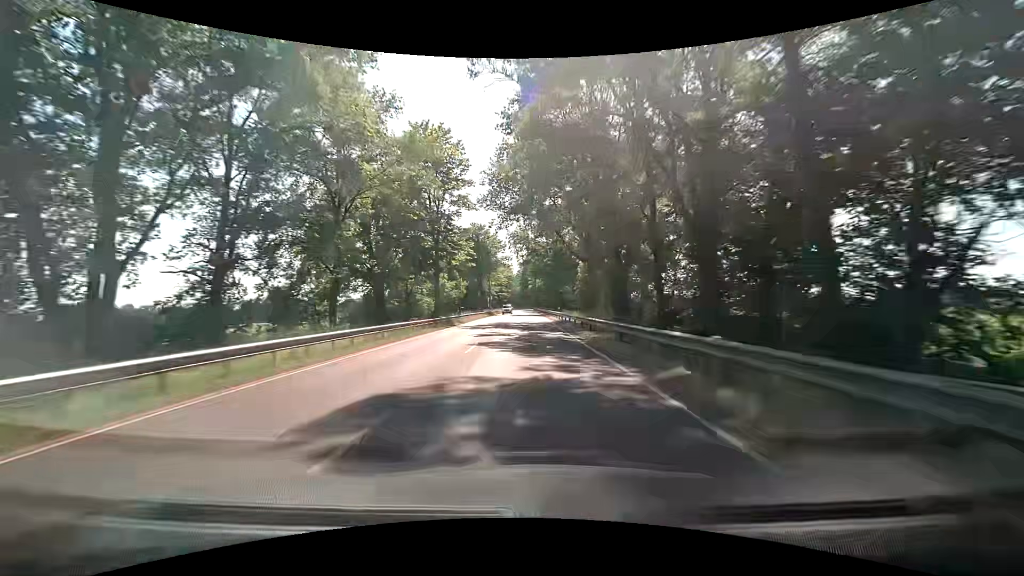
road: primary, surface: asphalt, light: Day
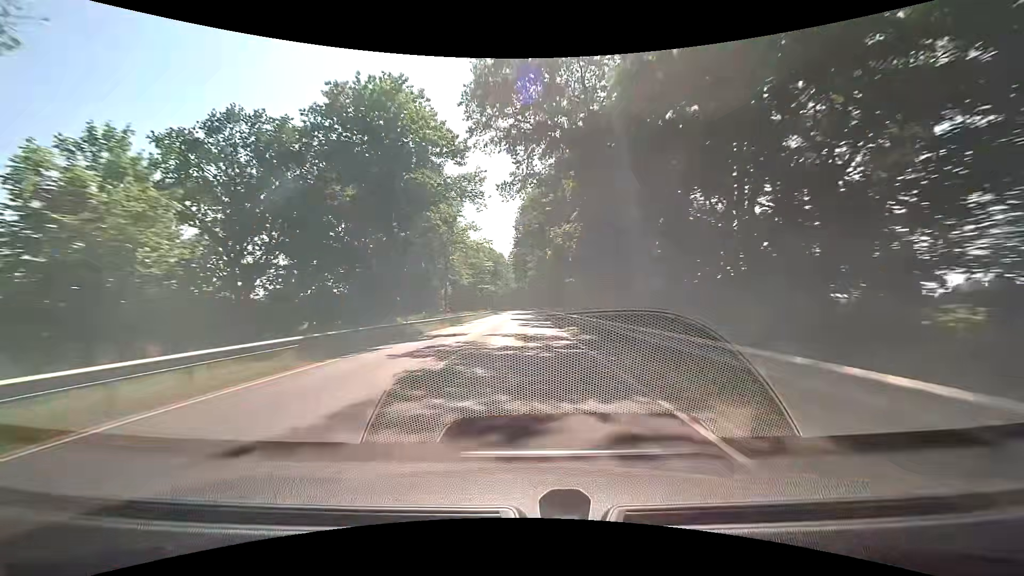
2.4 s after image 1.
(+0.1, +63.2) m; 0°
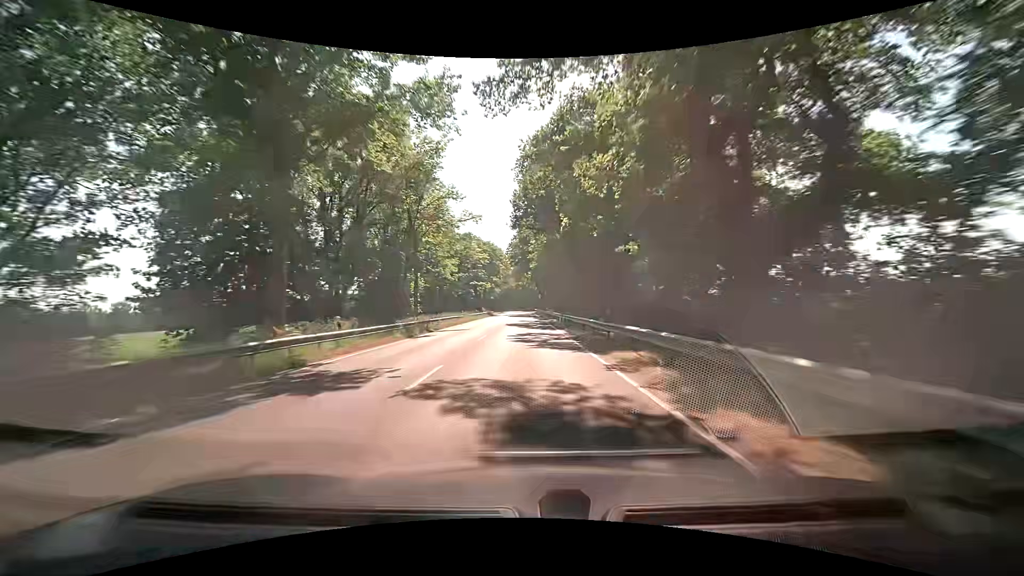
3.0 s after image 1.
(-0.1, +15.8) m; 0°
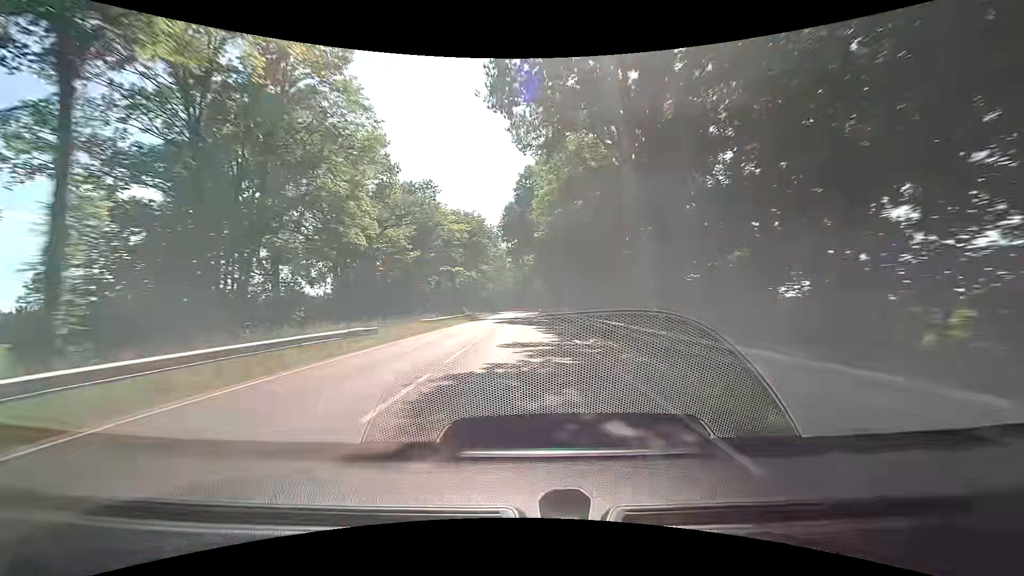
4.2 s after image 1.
(+0.1, +31.6) m; 0°
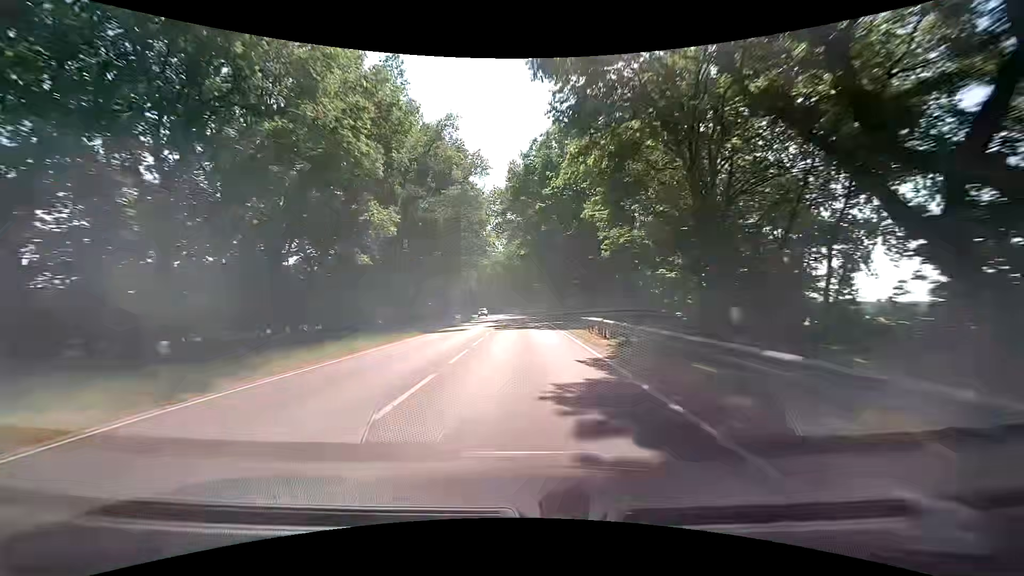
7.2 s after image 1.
(-0.3, +79.0) m; 0°
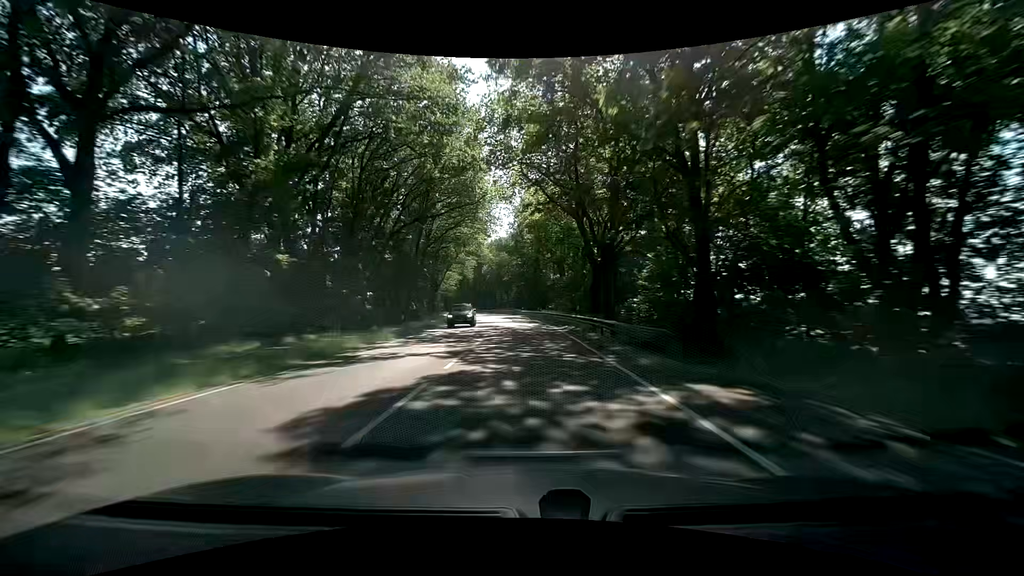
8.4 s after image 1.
(-0.2, +31.6) m; -1°
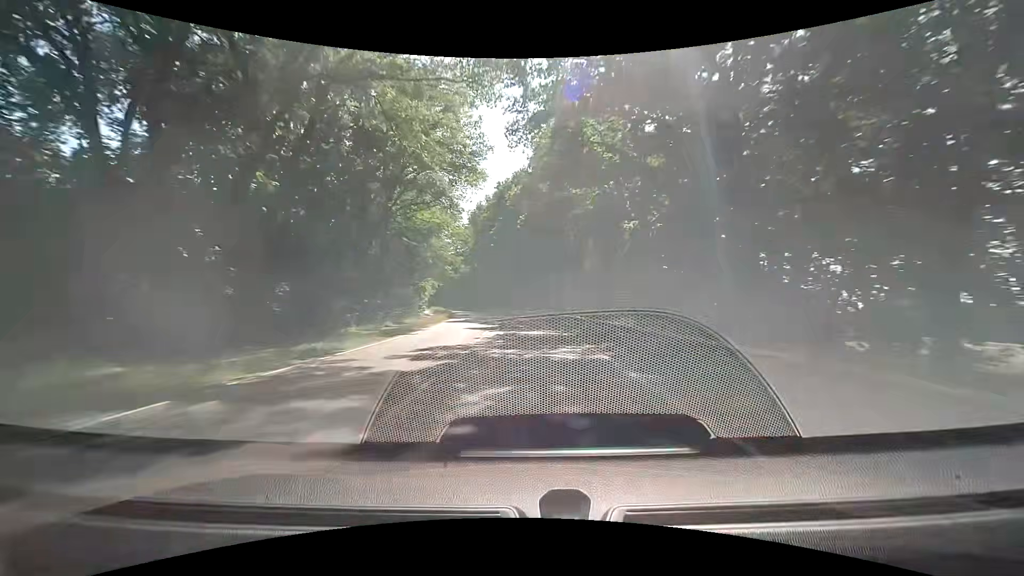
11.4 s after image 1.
(-3.7, +78.9) m; -7°
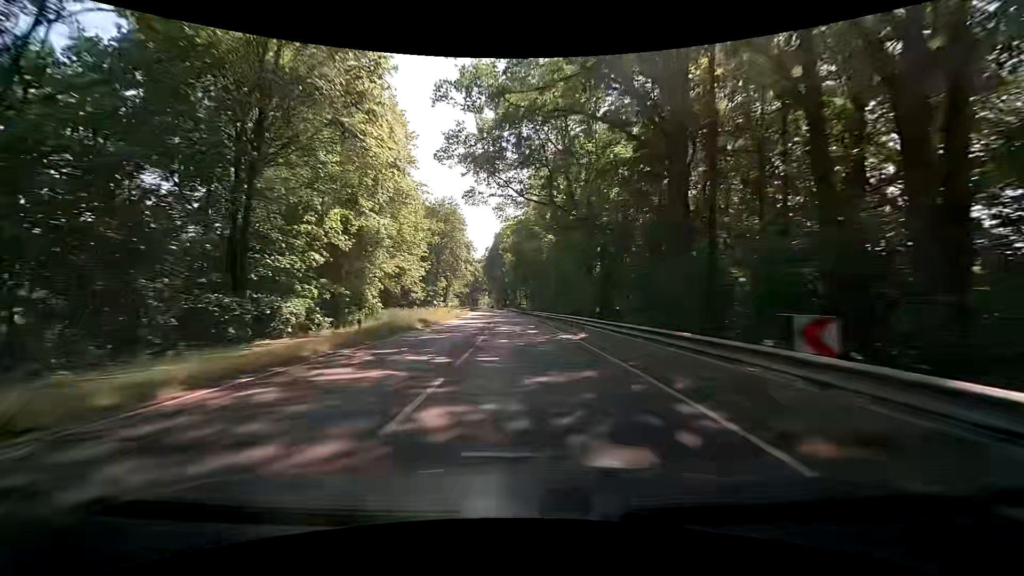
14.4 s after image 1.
(-4.5, +79.1) m; -7°
(0, +10) (0, +20) (-1, +30) (-1, +40) (-2, +50) (-2, +60) (-3, +70) (-4, +80) (-4, +90) (-5, +100) m
